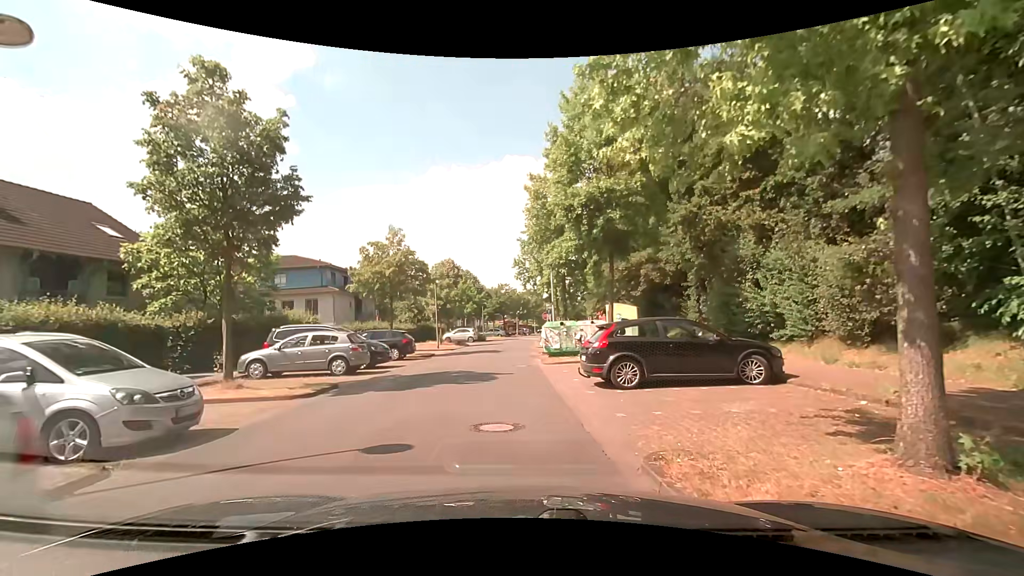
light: Day
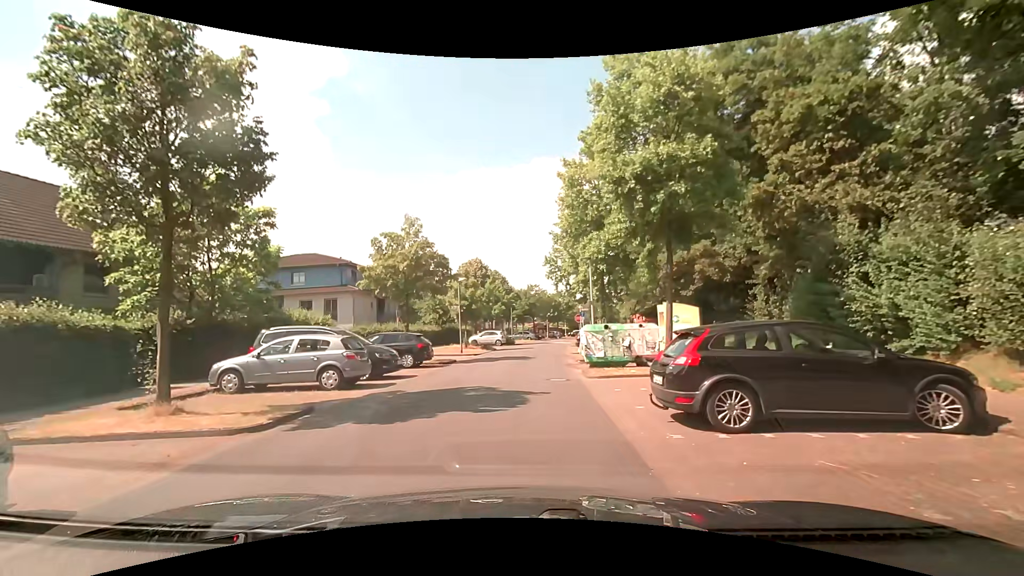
(-0.1, +3.6) m; -3°
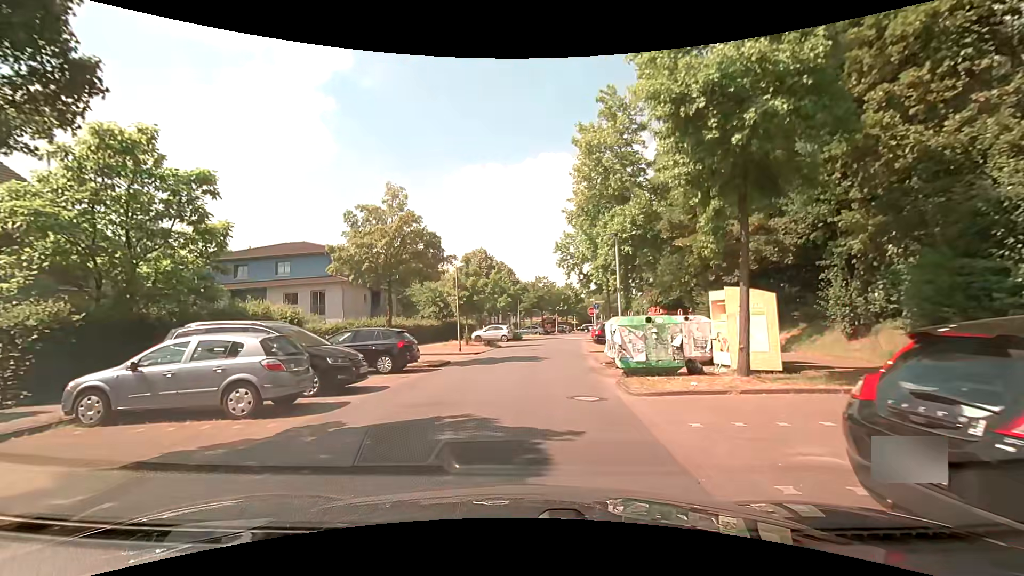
(-0.1, +4.7) m; -2°
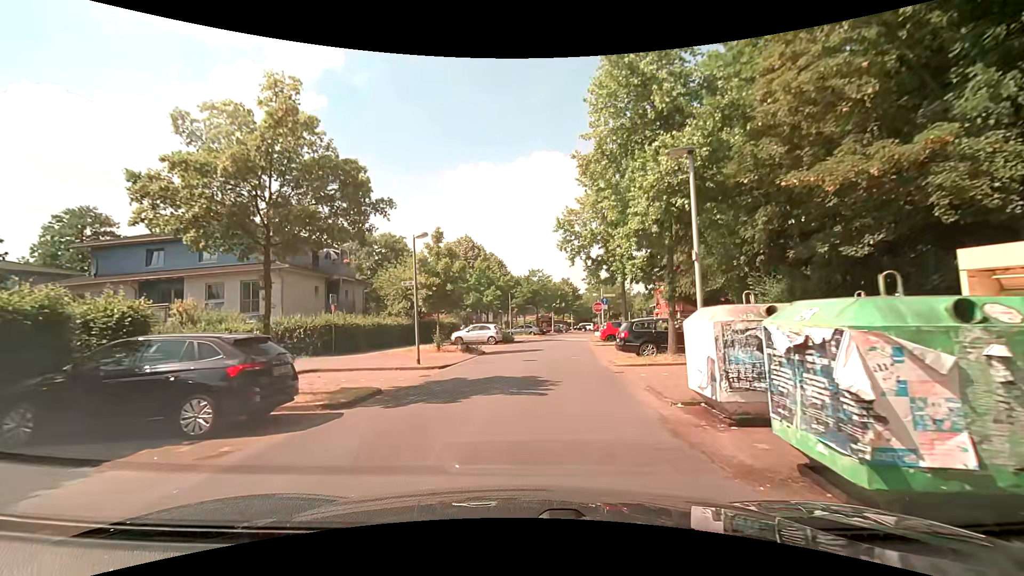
(+0.2, +9.0) m; +2°
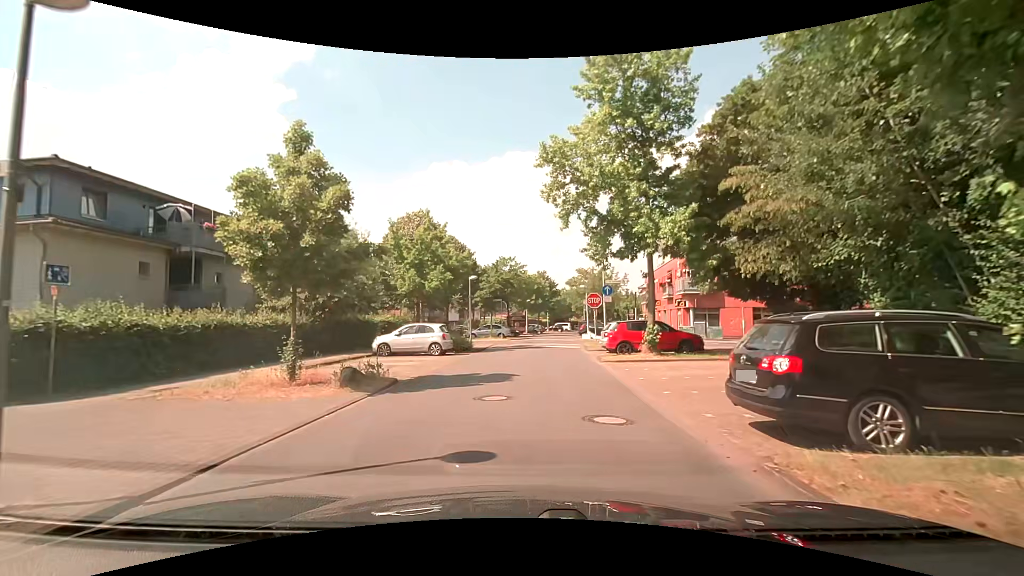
(+0.3, +13.2) m; +2°
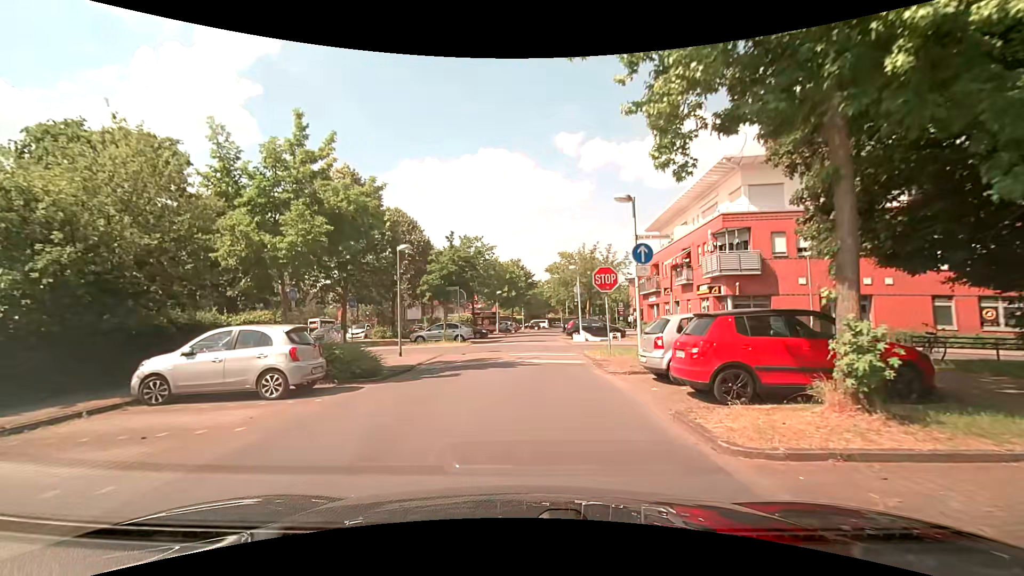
(+0.5, +13.1) m; +3°
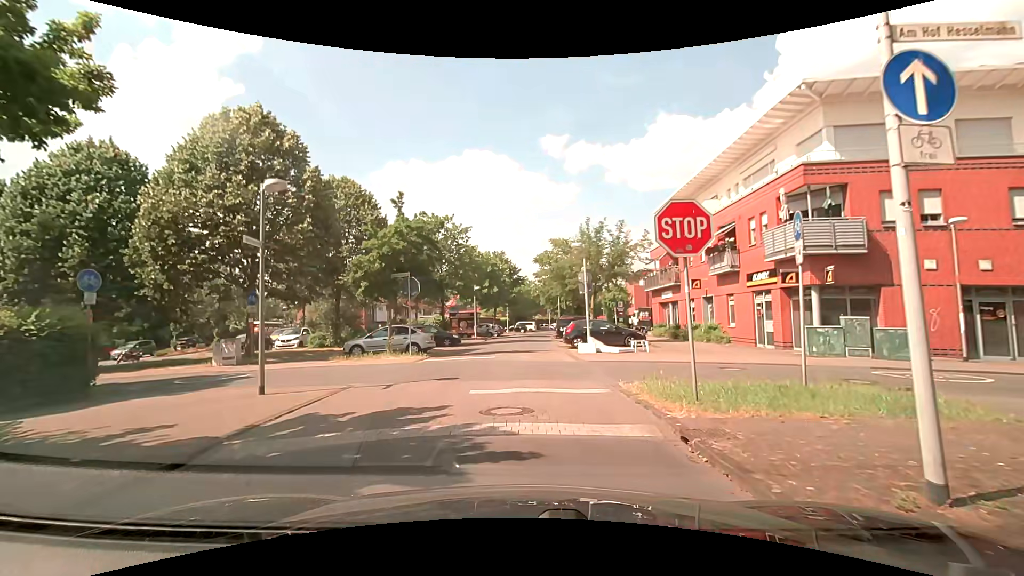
(+0.1, +9.8) m; +2°
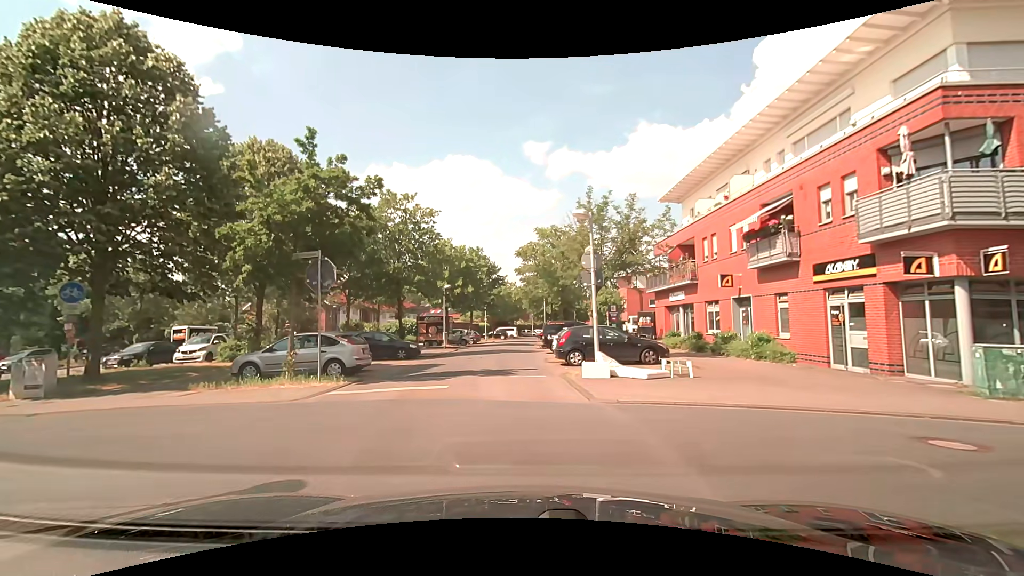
(0.0, +7.3) m; 0°
